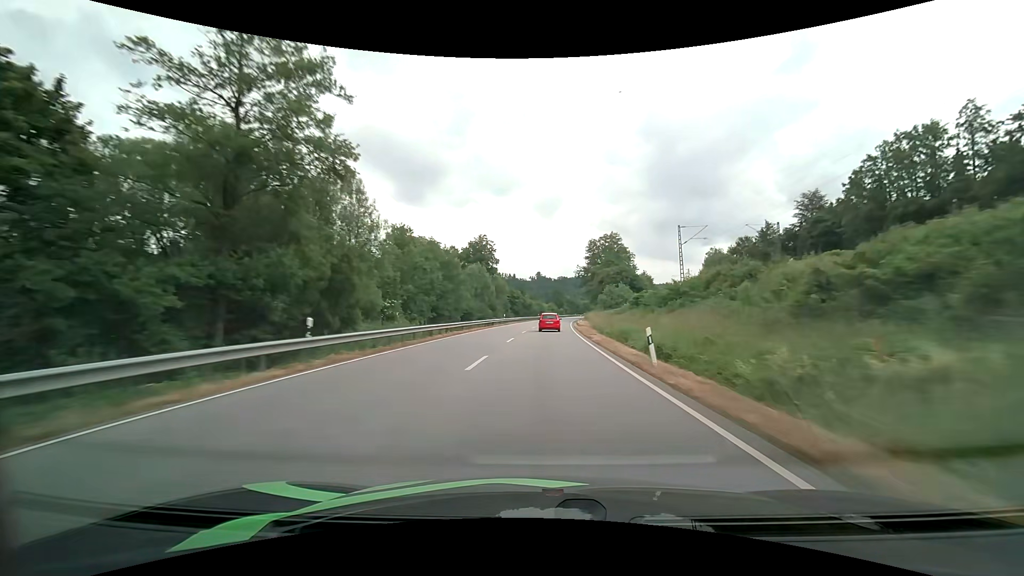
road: primary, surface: asphalt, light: Day
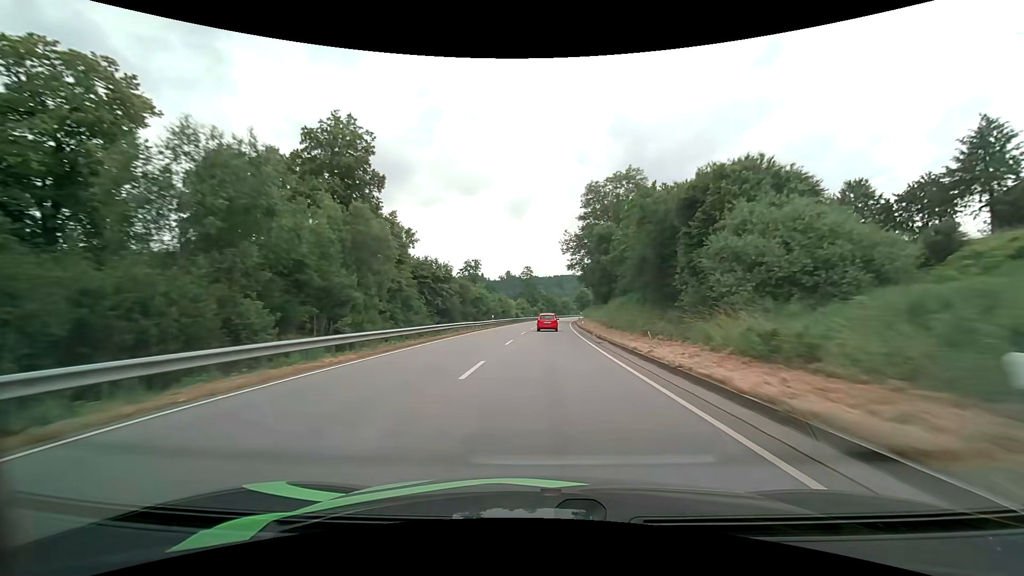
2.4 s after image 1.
(+1.8, +61.7) m; +3°
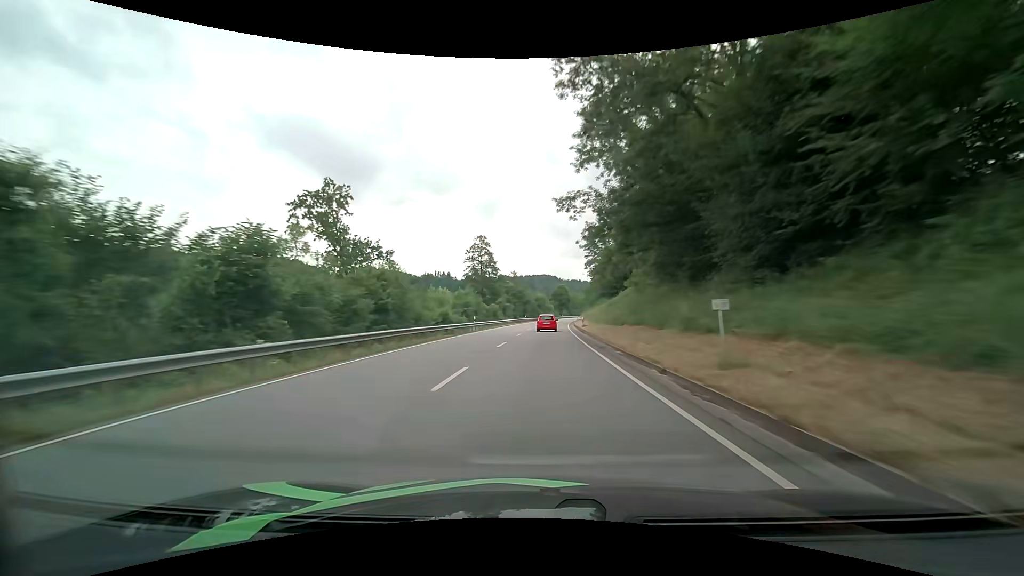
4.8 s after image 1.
(+1.9, +61.9) m; +3°
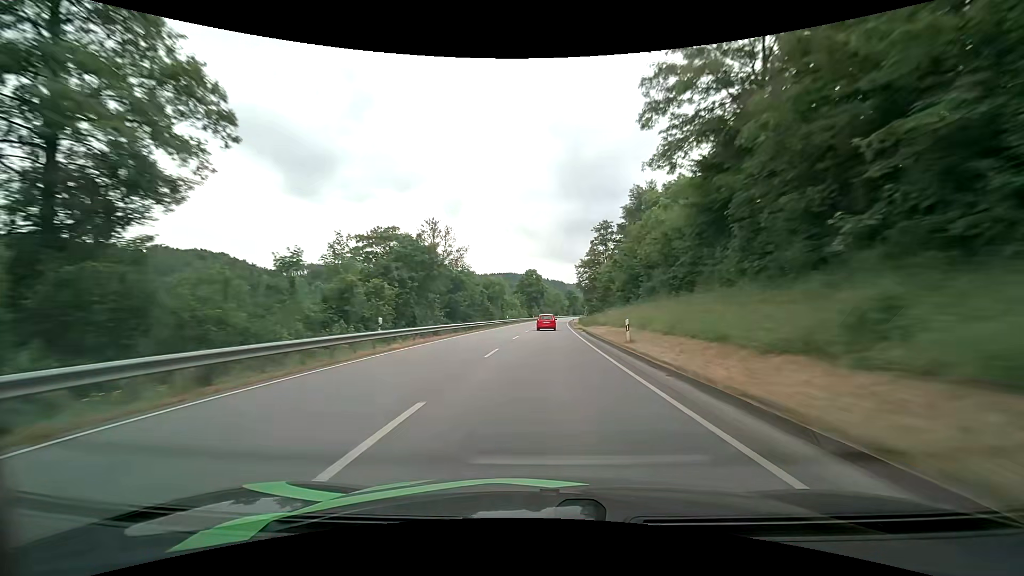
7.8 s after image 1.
(+2.2, +77.5) m; +4°
(0, +10) (0, +20) (0, +30) (+1, +40) (+1, +50) (+1, +60) (+2, +70) (+2, +80) (+3, +90) (+3, +100) m
